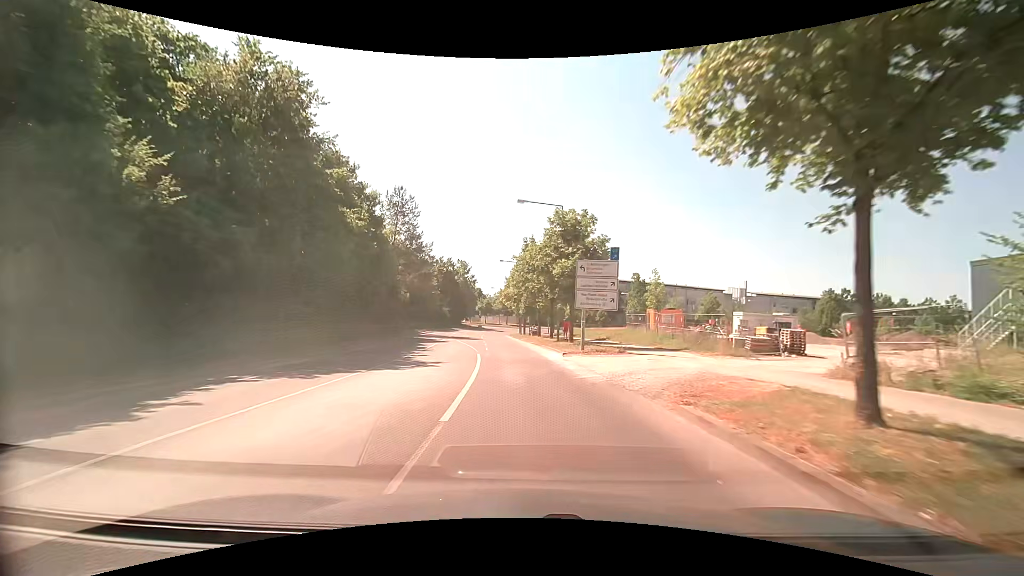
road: tertiary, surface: asphalt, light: Day
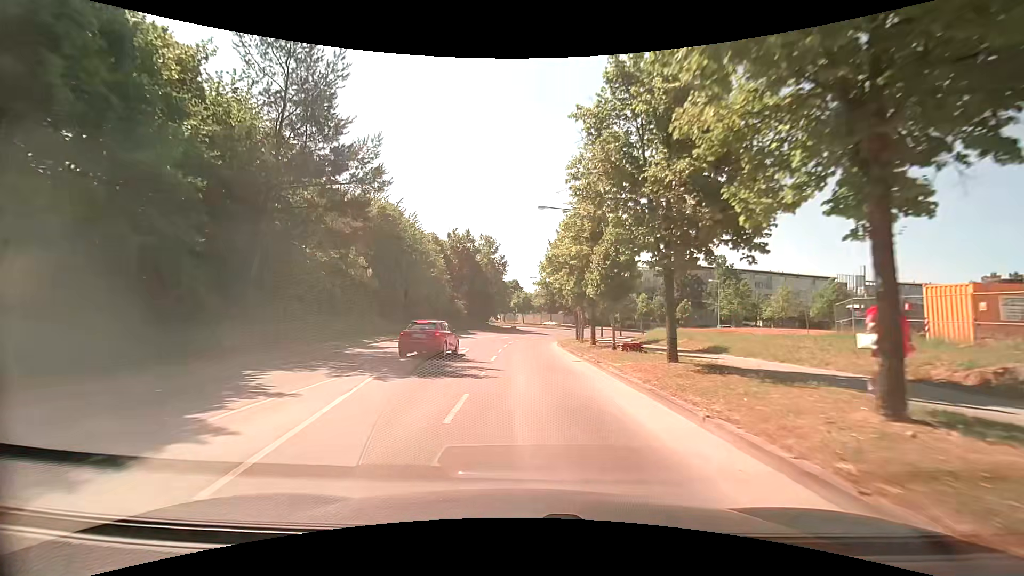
(-1.6, +31.8) m; -5°
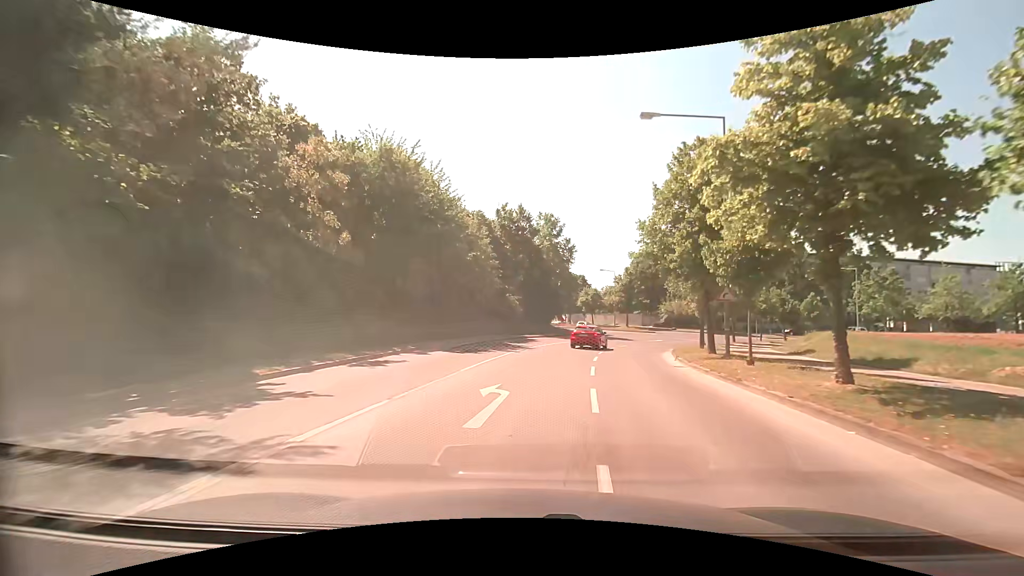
(-1.2, +16.6) m; -8°
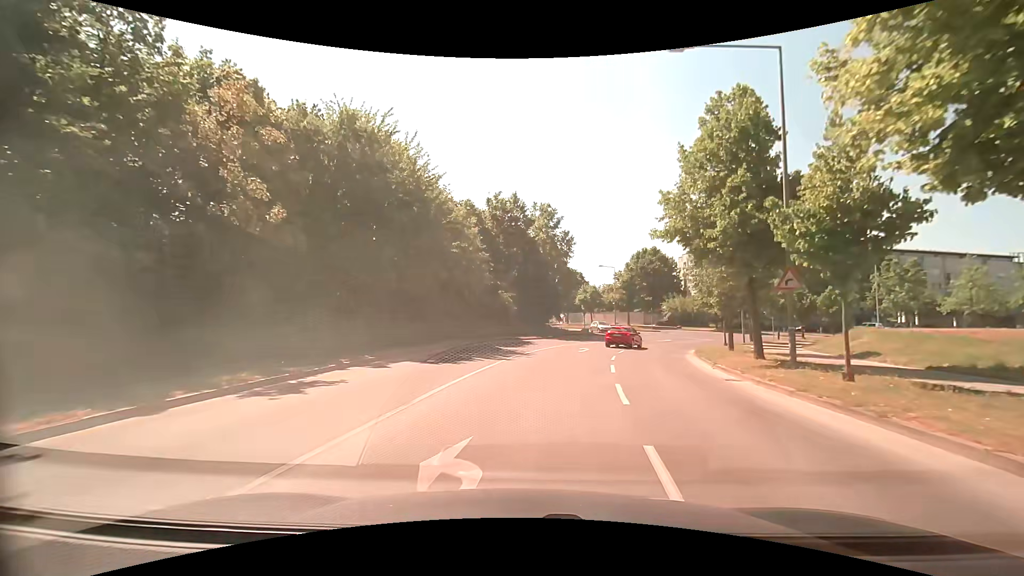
(+0.1, +5.3) m; +1°
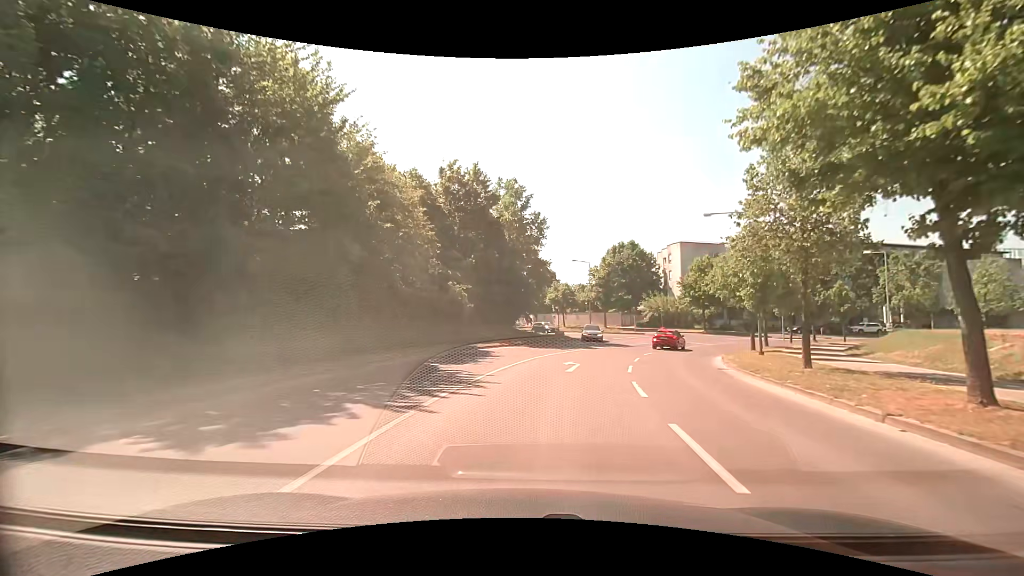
(+0.3, +10.6) m; +4°
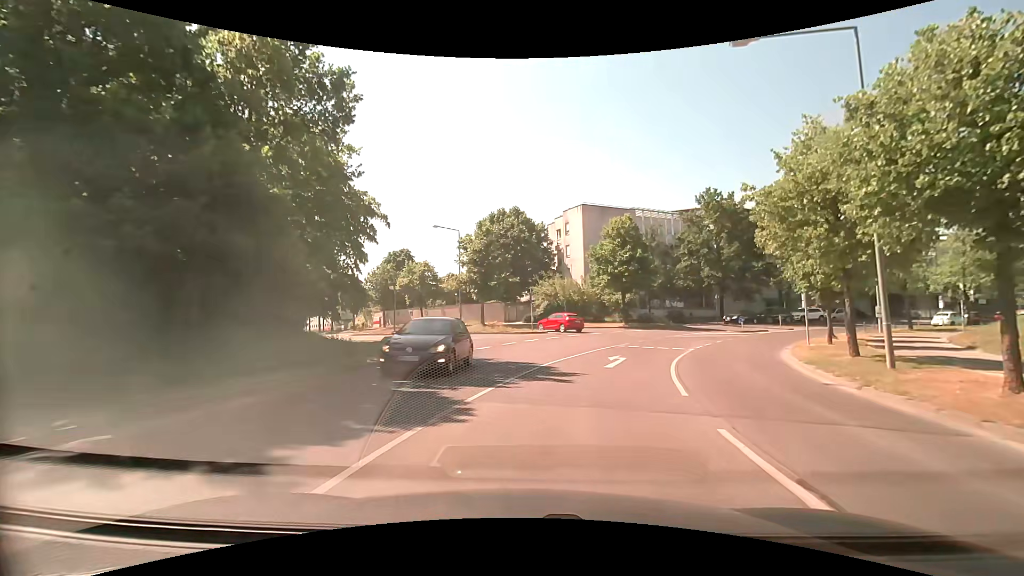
(+2.8, +24.9) m; +14°
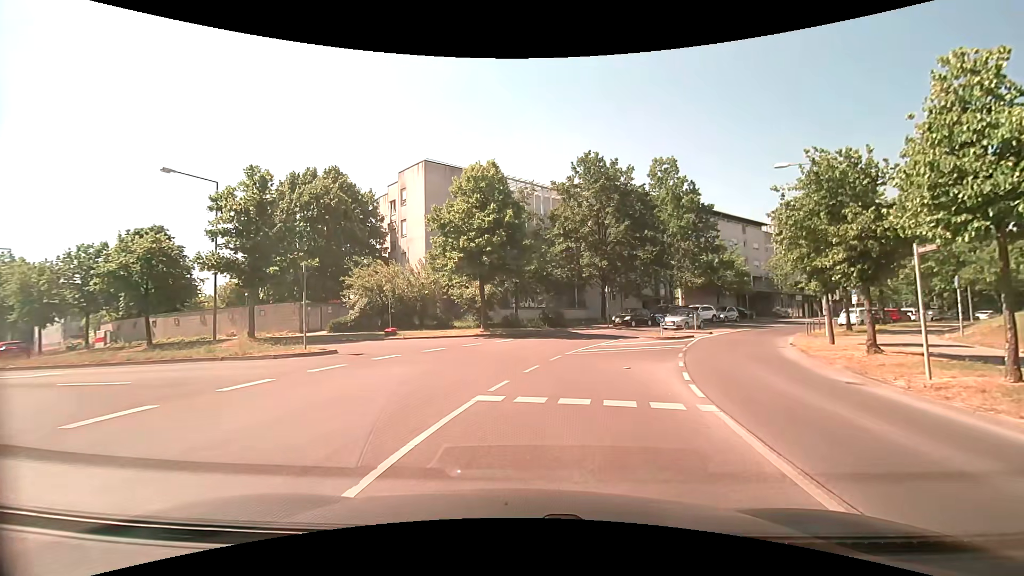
(+2.1, +16.9) m; +16°
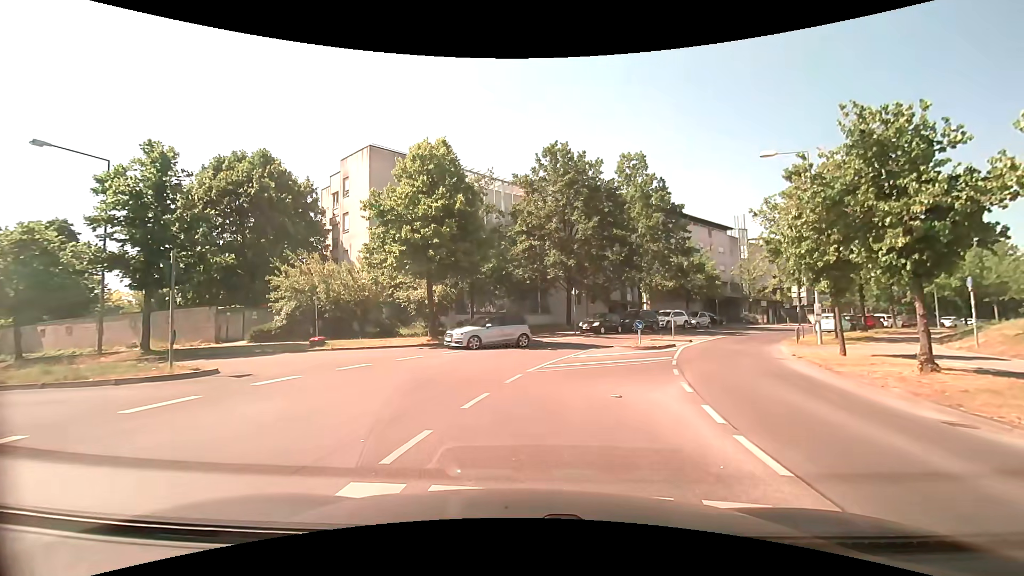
(+0.2, +4.0) m; +4°
(-1, +10) (-7, +18) (-16, +21) (-26, +24) (-35, +27) (-45, +31) (-53, +36) (-61, +41) (-70, +47) (-78, +53) m
